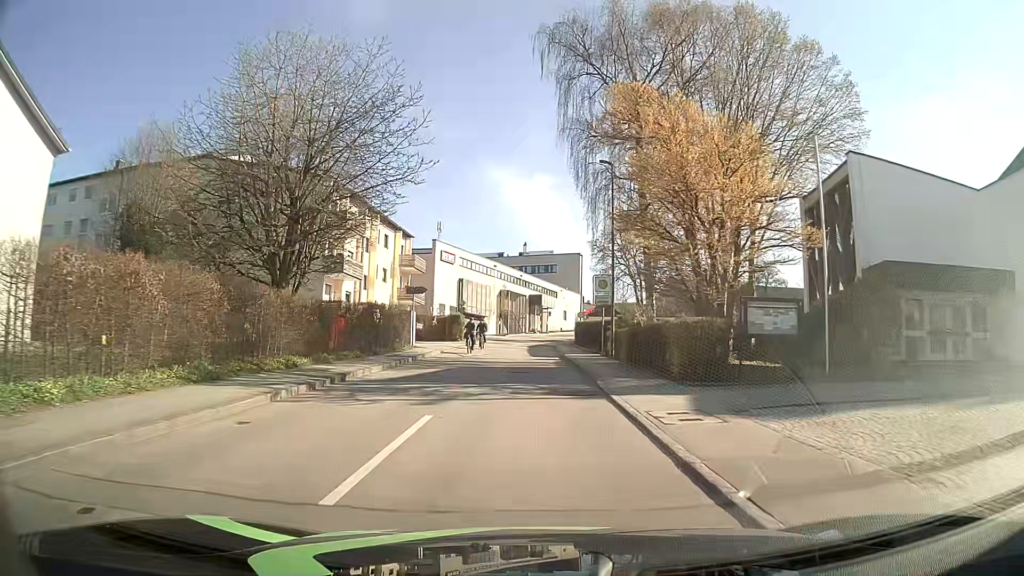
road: unclassified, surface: asphalt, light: Day
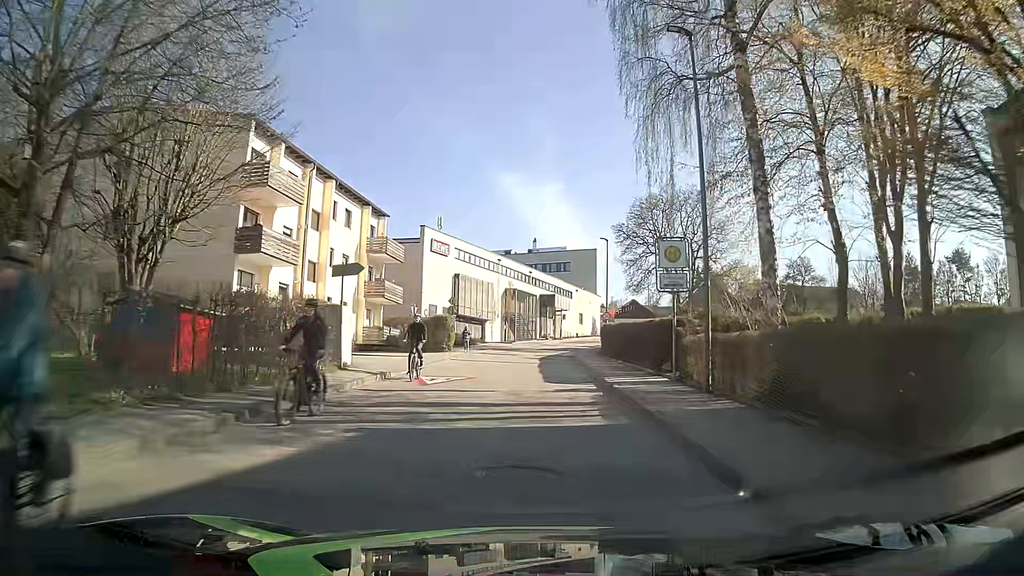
(-0.1, +14.0) m; -1°
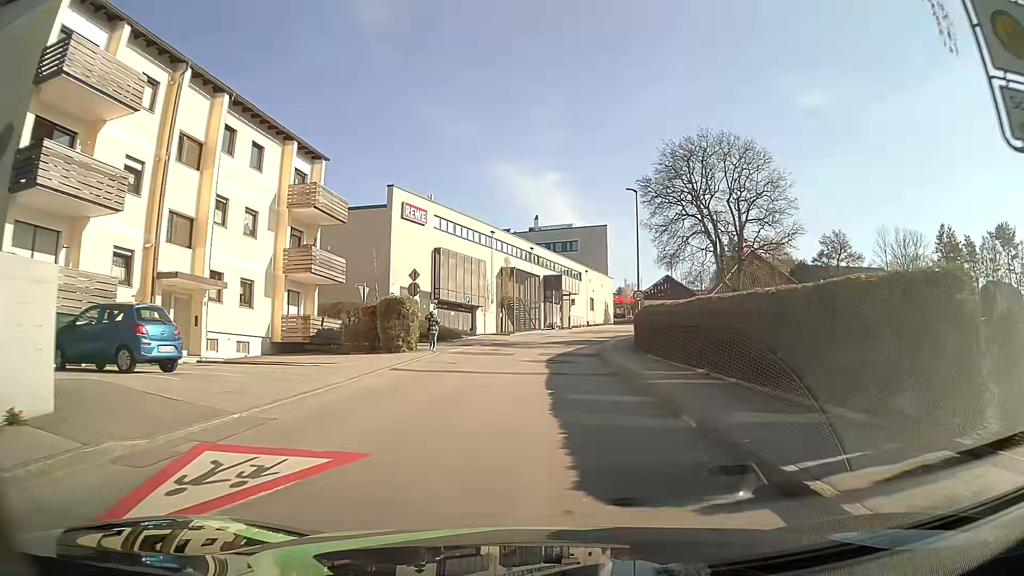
(0.0, +14.0) m; -1°
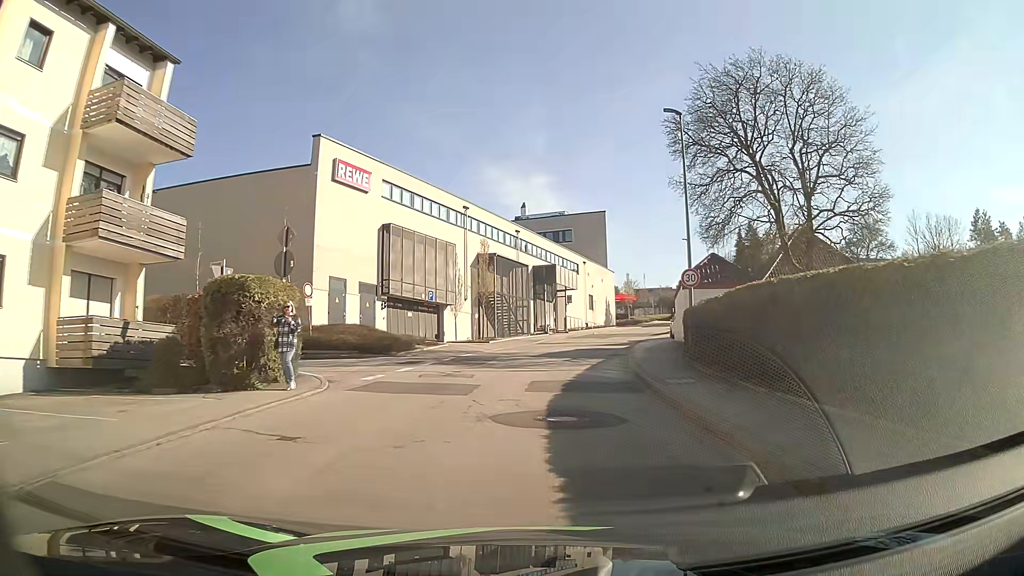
(+0.2, +14.0) m; +2°
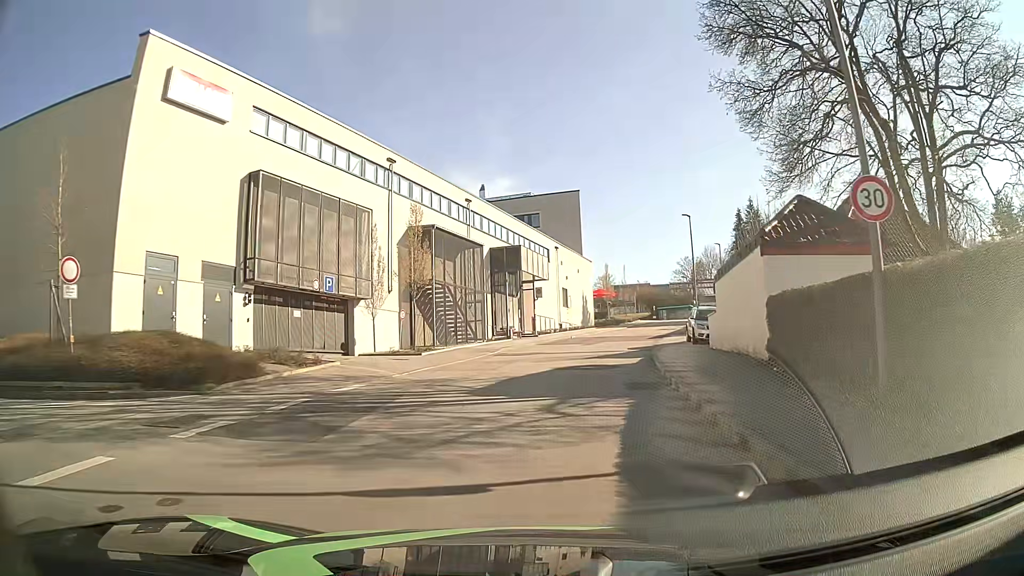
(+0.3, +13.9) m; +2°
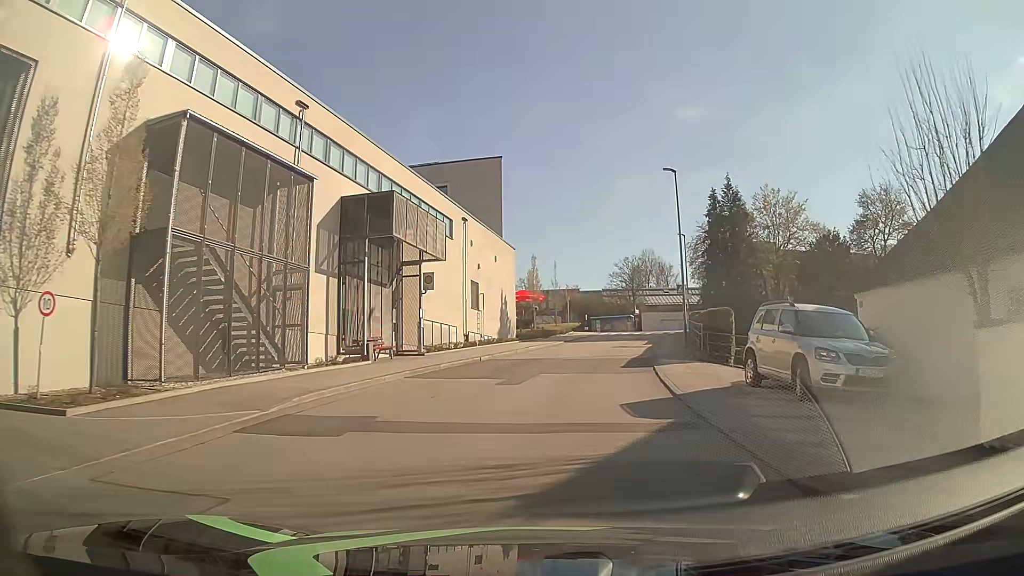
(+1.0, +18.3) m; +7°
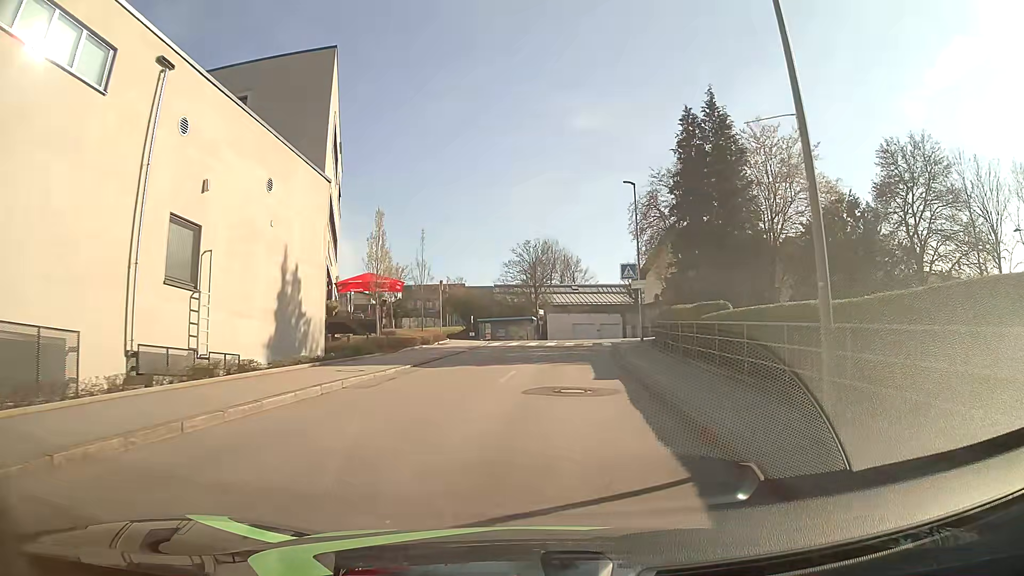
(+1.9, +22.9) m; +9°
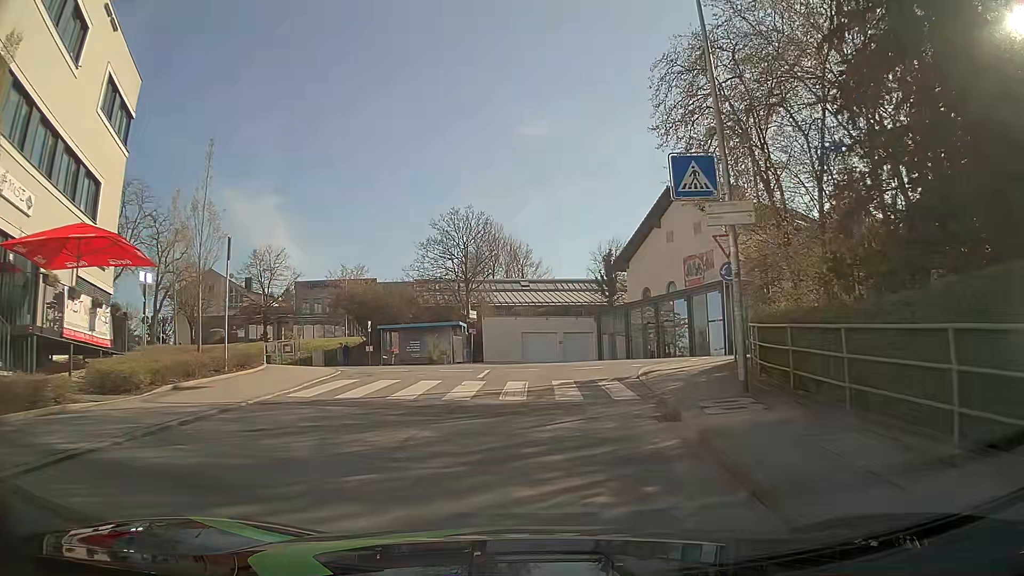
(+1.0, +23.0) m; +4°
